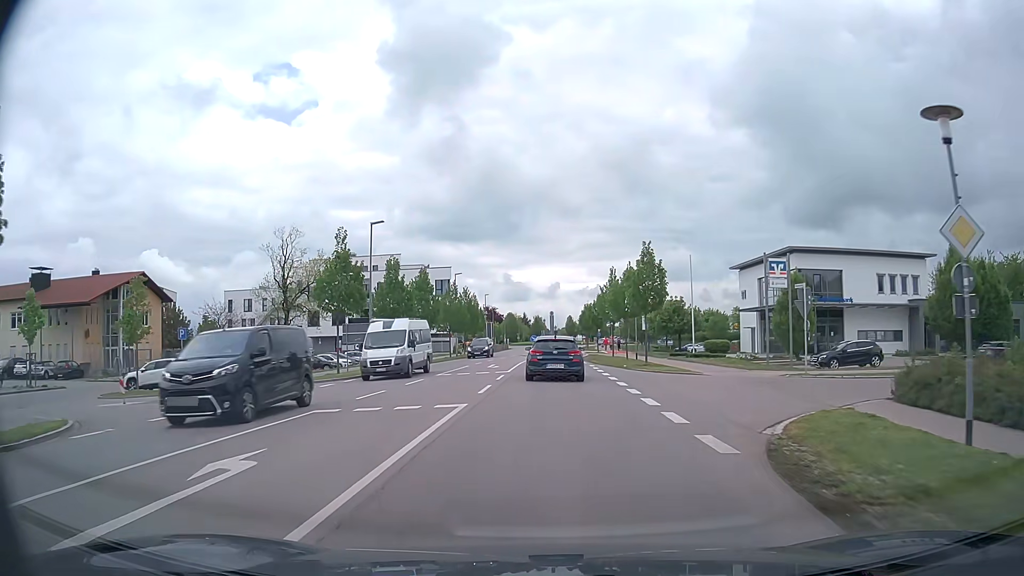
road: tertiary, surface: asphalt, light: Day
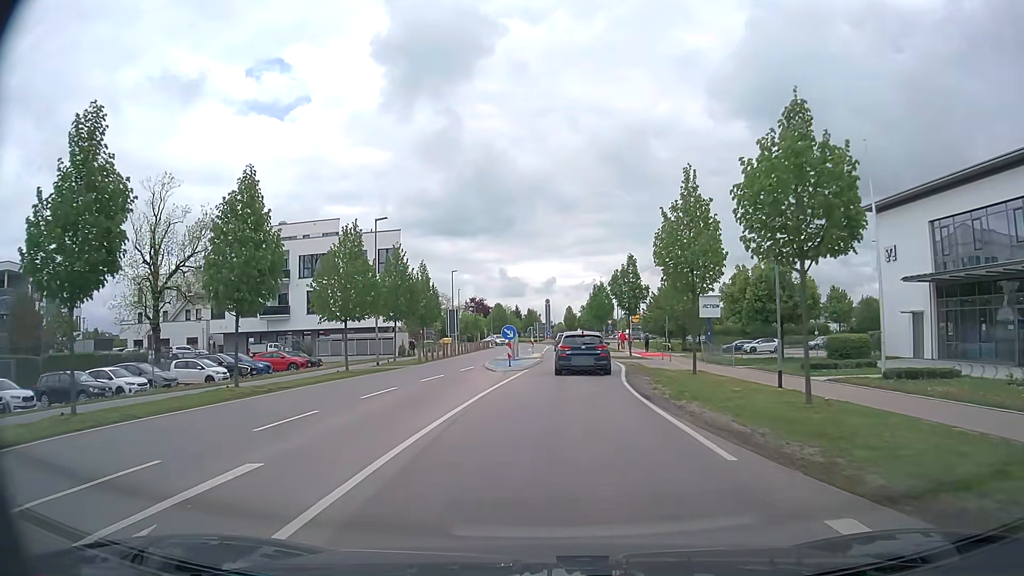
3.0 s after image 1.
(+0.3, +31.7) m; 0°
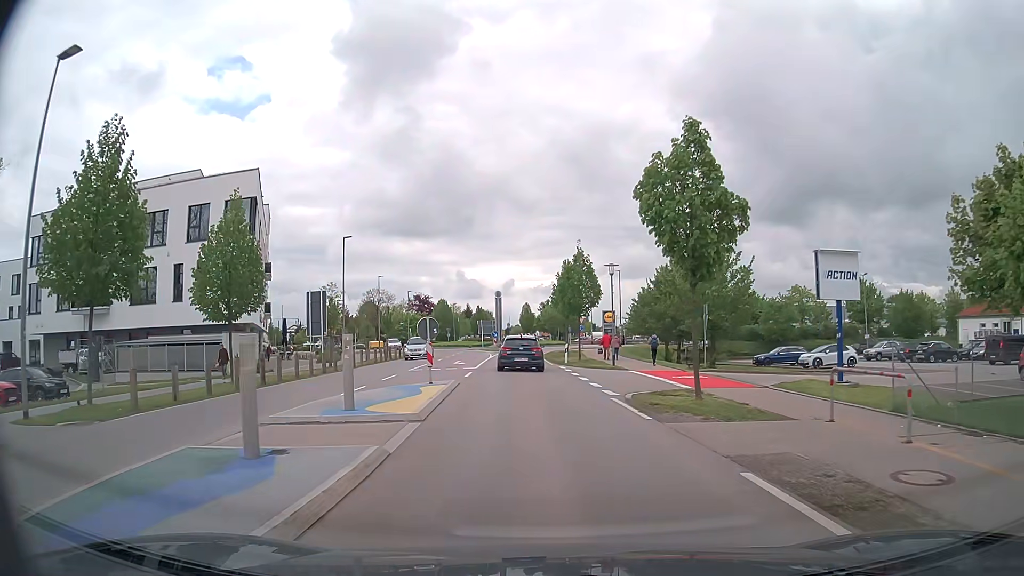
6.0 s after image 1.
(+0.9, +26.8) m; +4°
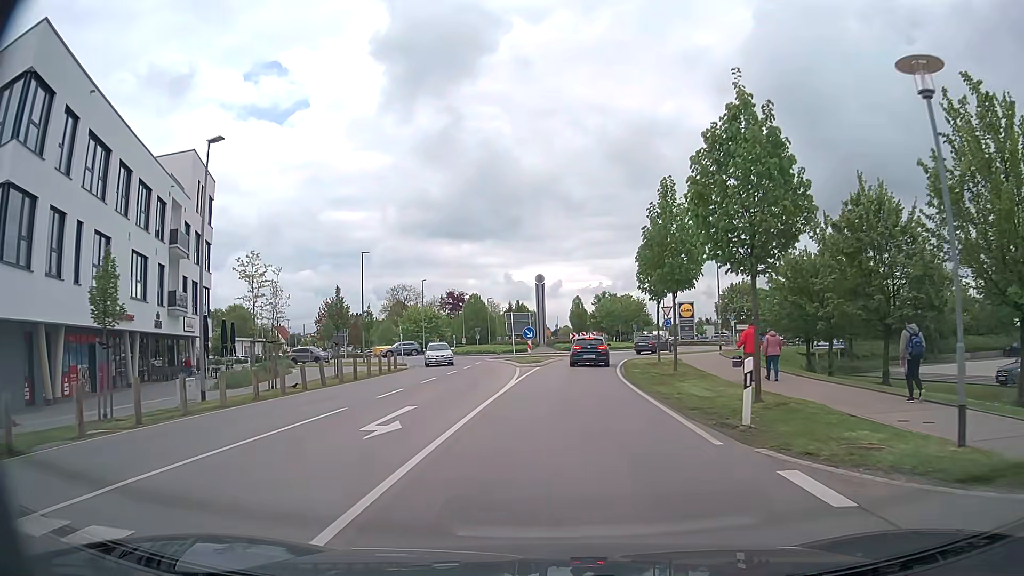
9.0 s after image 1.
(-1.5, +25.9) m; -5°
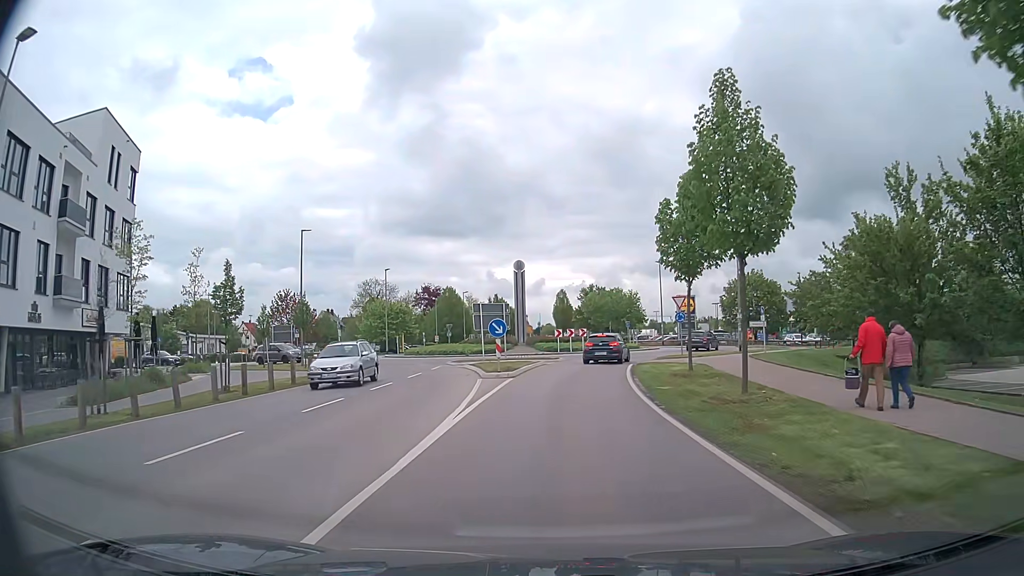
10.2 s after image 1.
(+0.1, +10.3) m; +1°
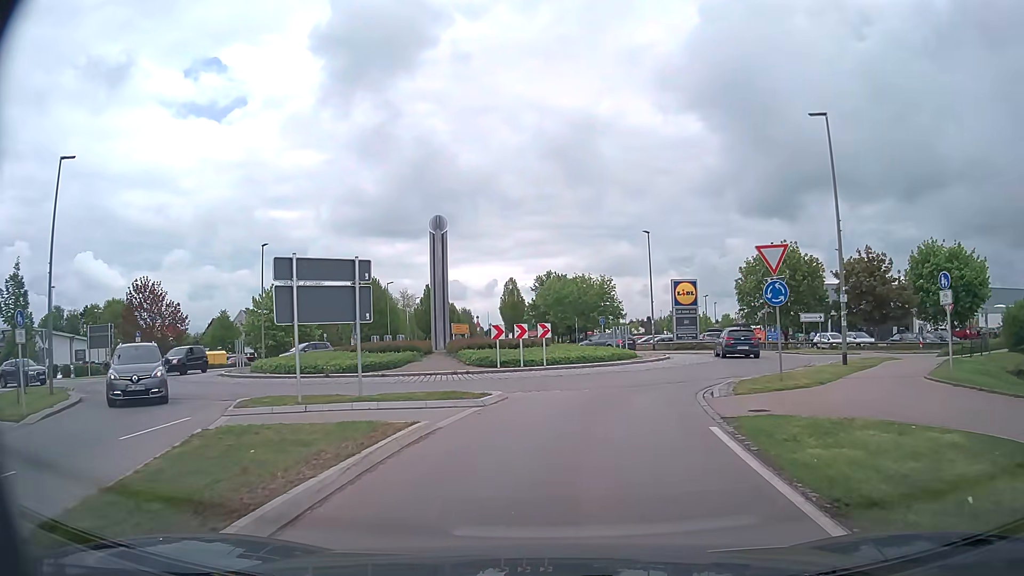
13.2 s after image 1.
(+0.7, +21.2) m; +4°
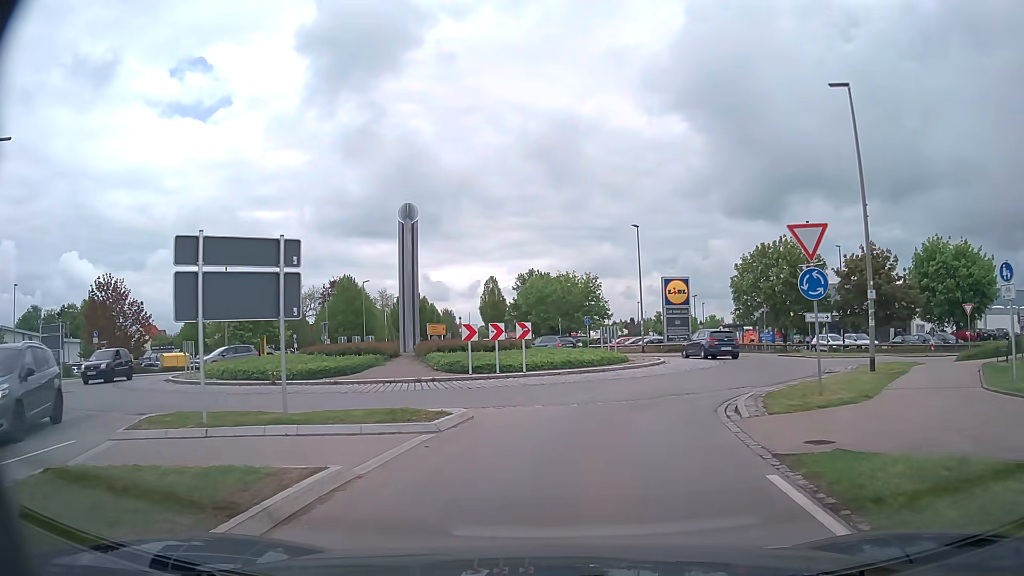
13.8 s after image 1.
(0.0, +3.4) m; +2°
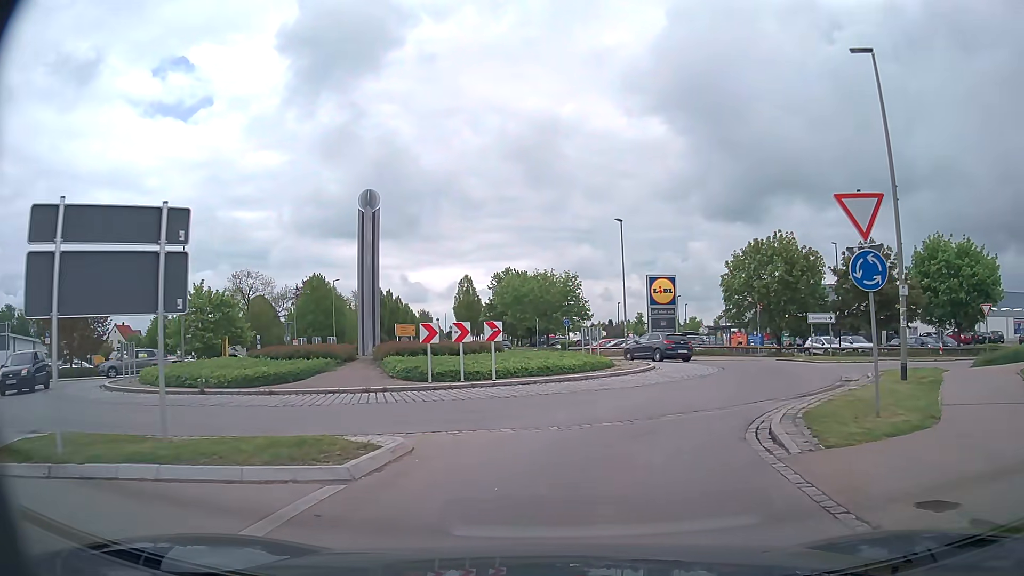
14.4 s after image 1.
(0.0, +3.2) m; +1°
